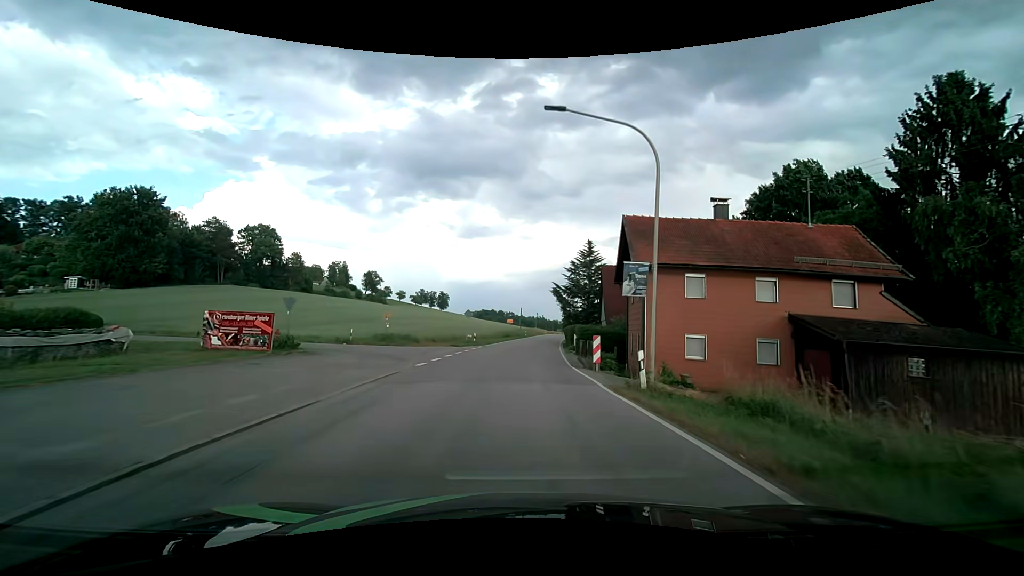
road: secondary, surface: asphalt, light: Day
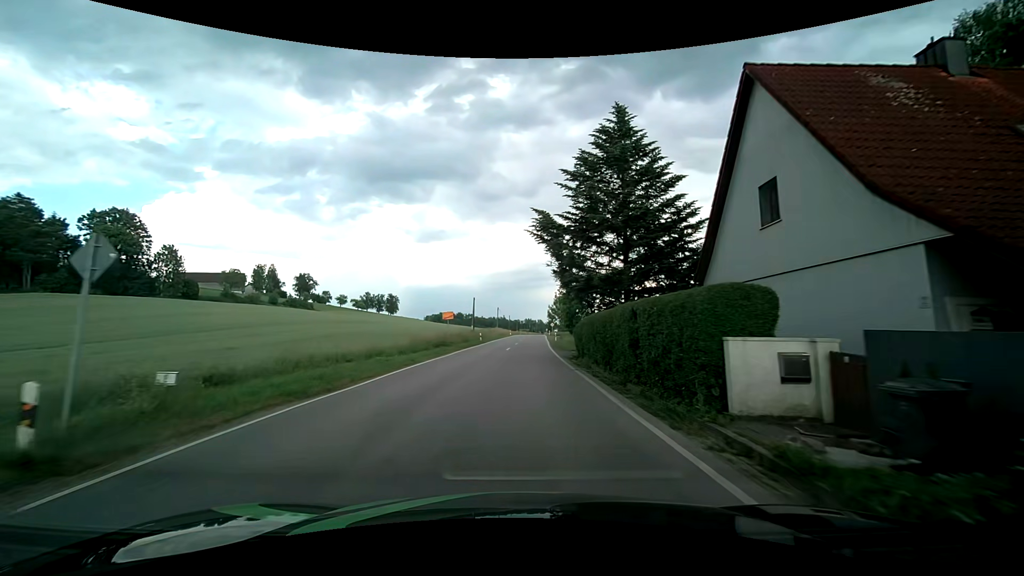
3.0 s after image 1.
(+1.1, +36.6) m; +4°
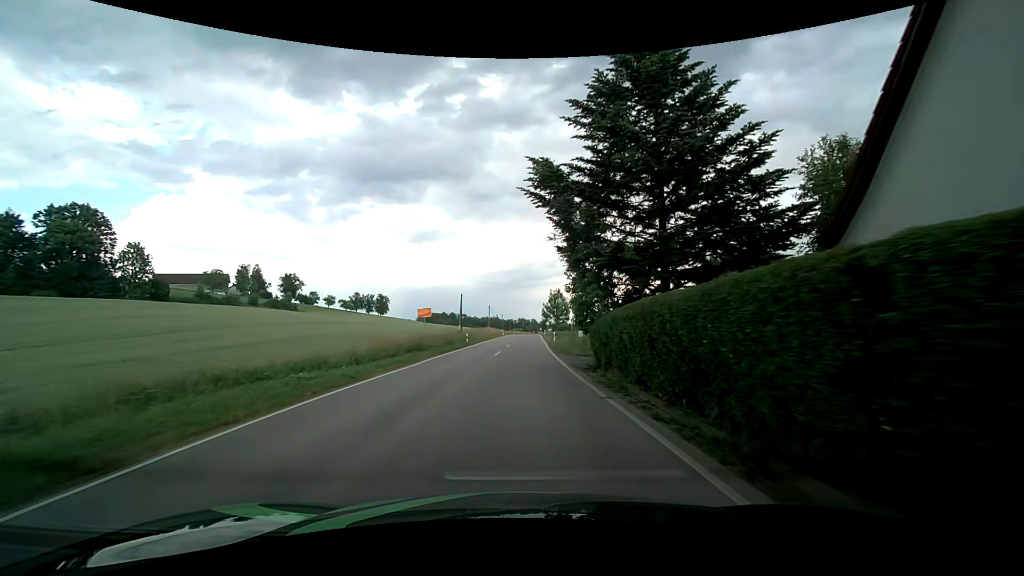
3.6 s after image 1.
(+0.1, +7.3) m; +1°
(0, +10) (0, +20) (0, +30) (+1, +40) (+1, +50) (+1, +60) (+2, +70) (+2, +80) (+2, +90) (+2, +100) m
